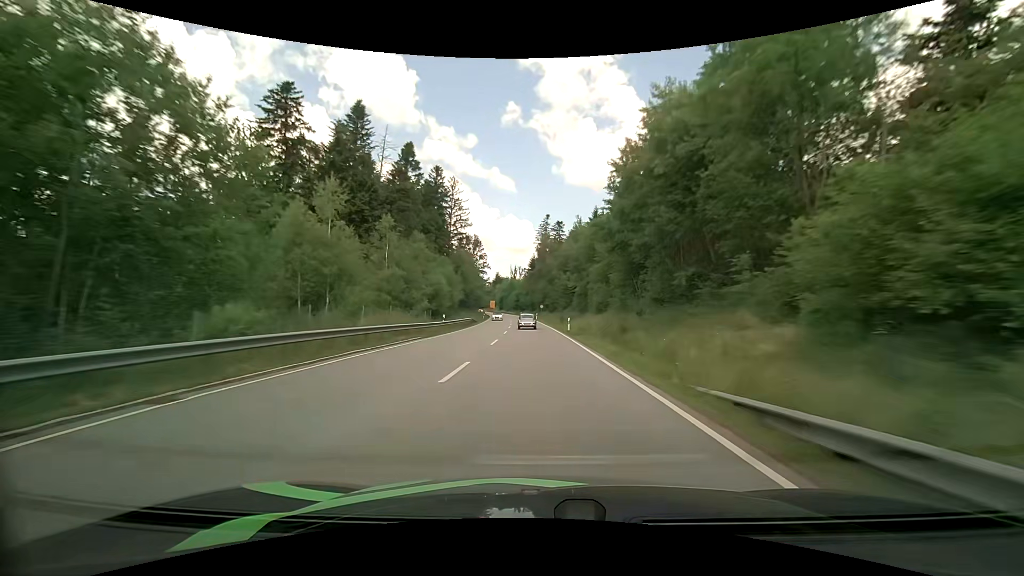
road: primary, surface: asphalt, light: Day
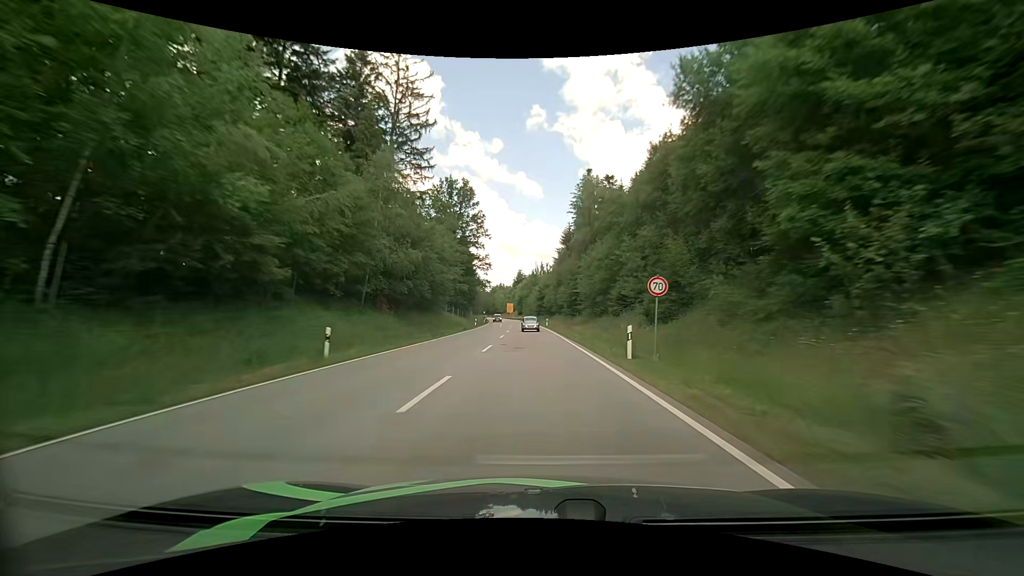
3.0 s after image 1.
(-2.1, +74.2) m; -3°
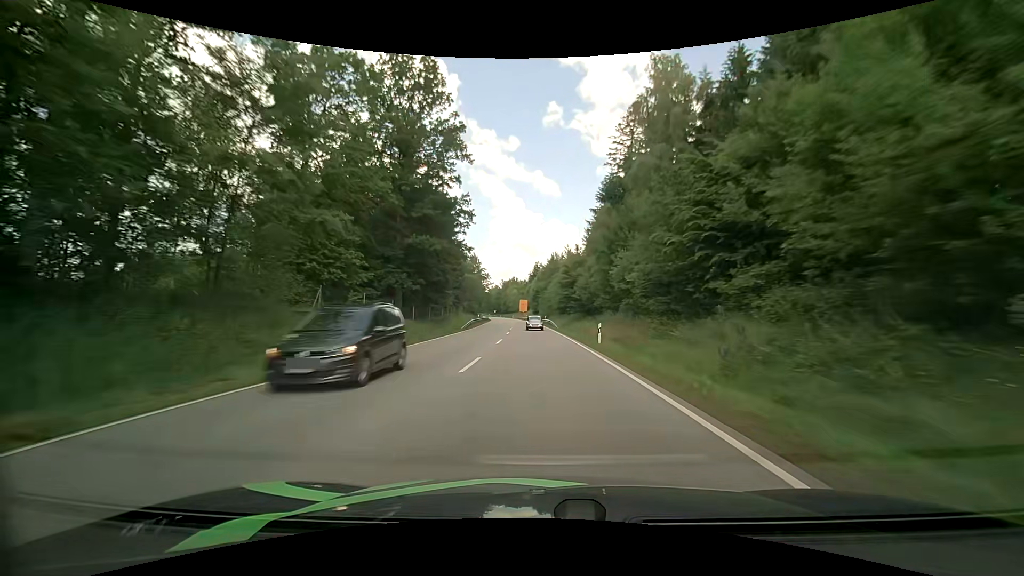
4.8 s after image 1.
(-0.8, +42.9) m; -2°
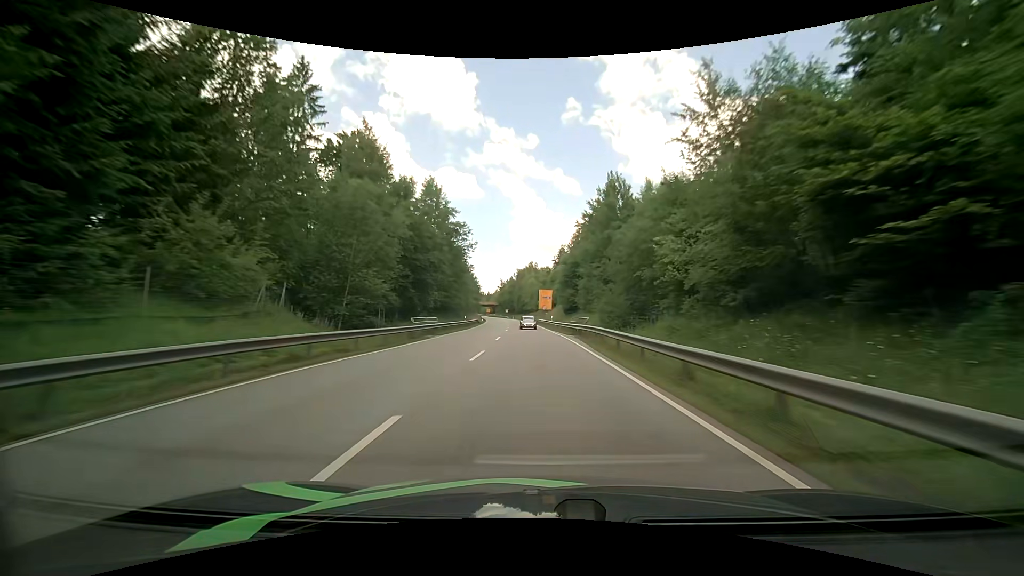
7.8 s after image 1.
(-1.5, +68.7) m; -2°
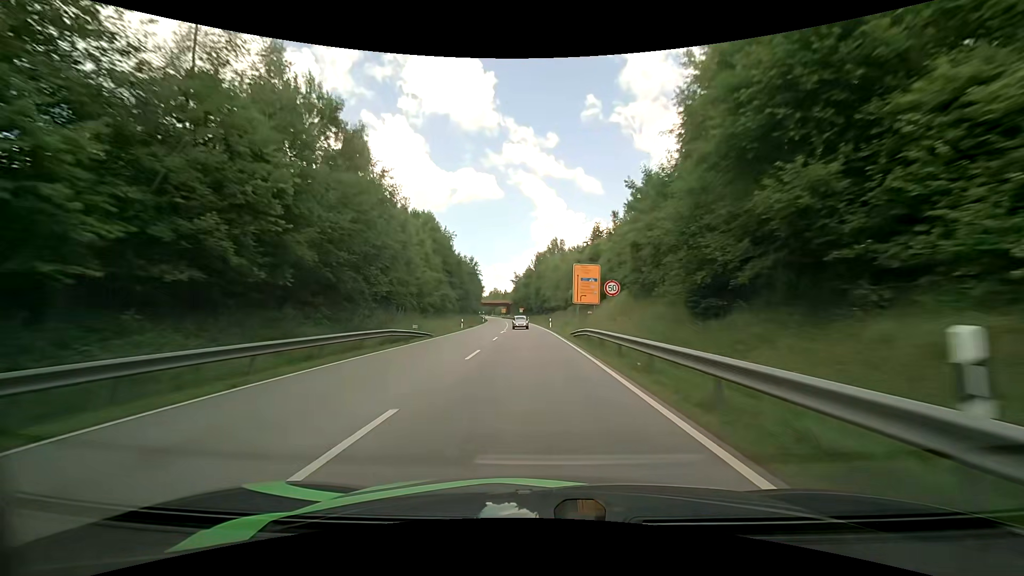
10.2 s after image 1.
(-1.2, +51.1) m; -3°
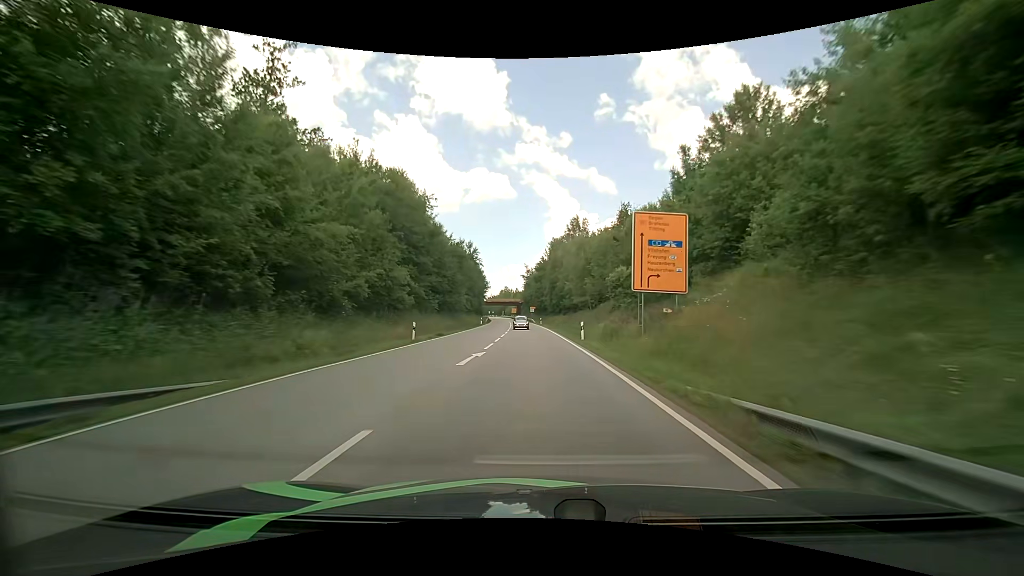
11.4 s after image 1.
(-0.1, +25.5) m; -1°
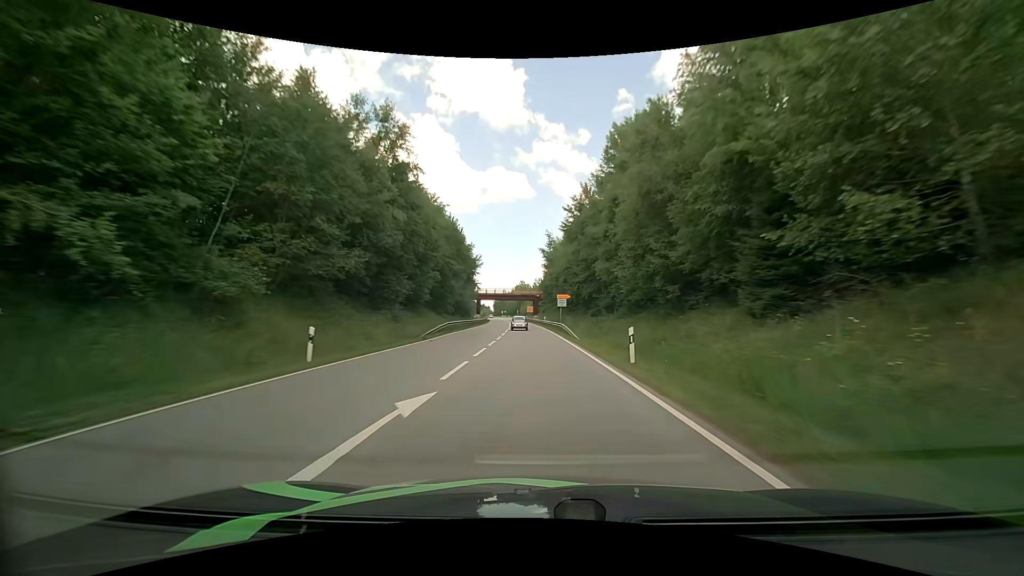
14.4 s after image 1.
(-1.8, +64.0) m; -2°
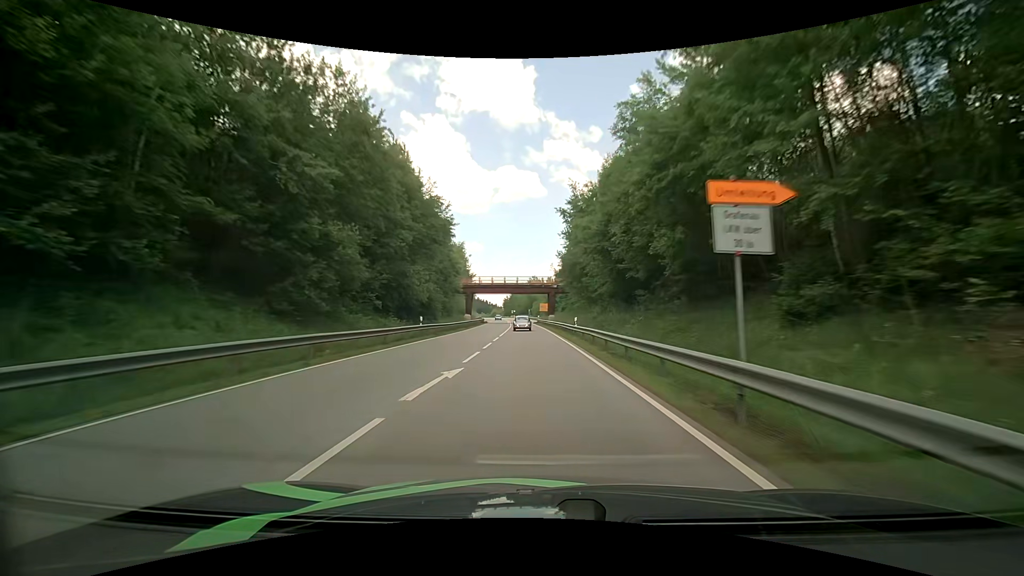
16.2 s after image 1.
(-0.5, +38.0) m; -2°
(0, +10) (0, +20) (0, +30) (-1, +40) (-1, +50) (-1, +60) (-2, +70) (-2, +80) (-3, +90) (-4, +100) m
